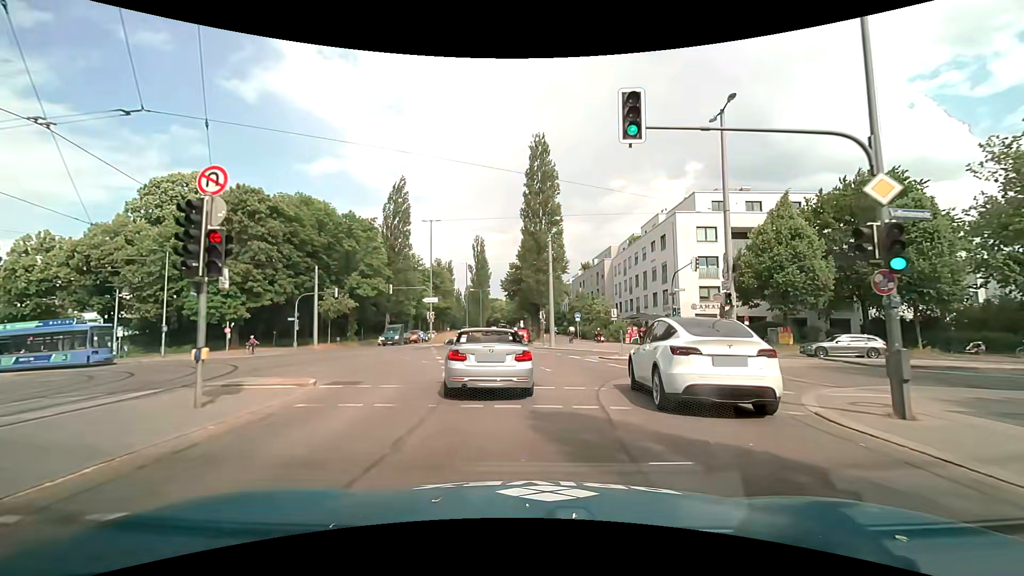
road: secondary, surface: asphalt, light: Day
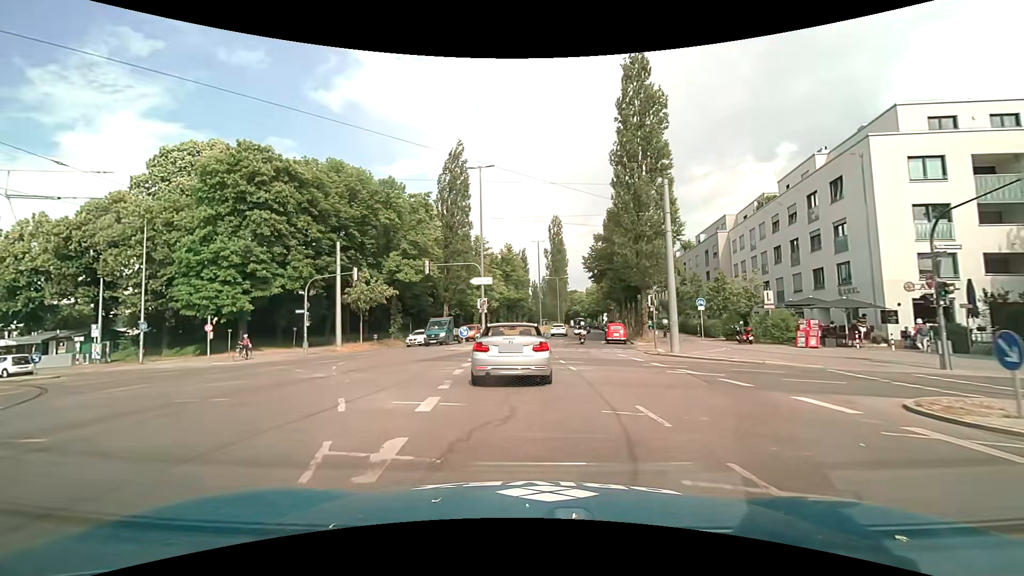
(-1.2, +16.1) m; -9°
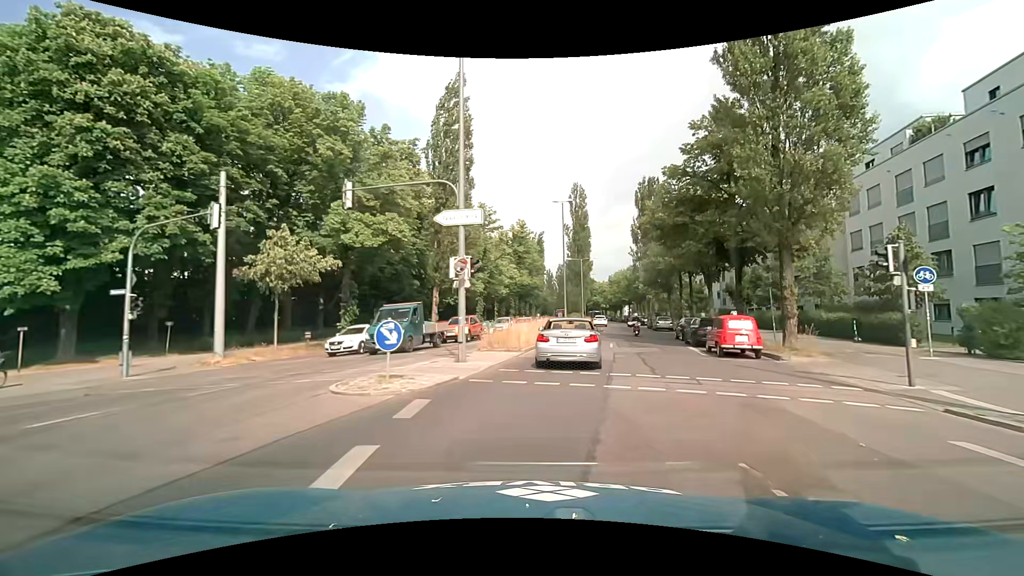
(-0.8, +18.7) m; -2°
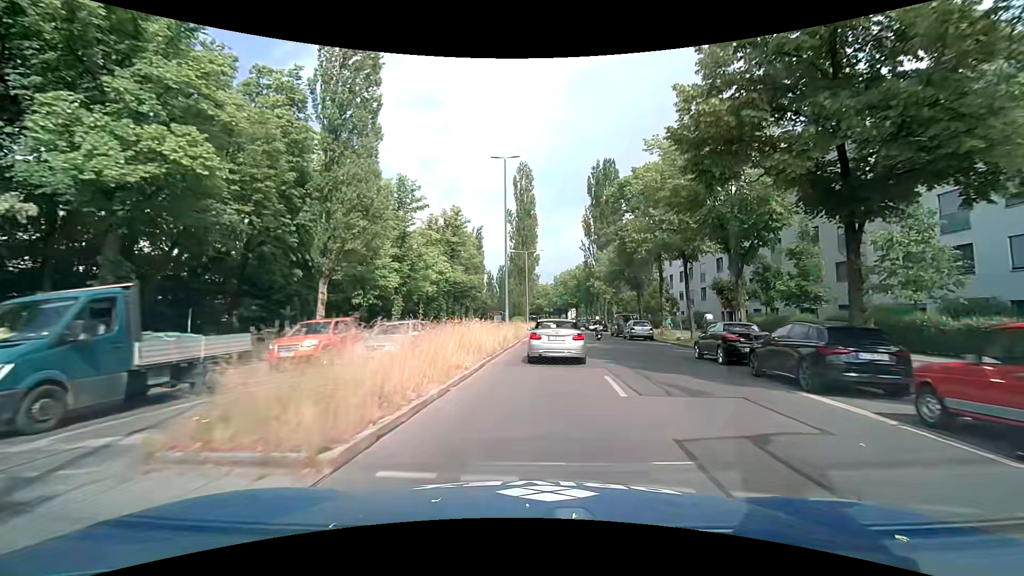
(+0.9, +14.6) m; +7°
(0, +10) (+1, +20) (+1, +30) (+1, +40) (+2, +50) (+2, +60) (+3, +70) (+3, +80) (+3, +90) (+3, +100) m
